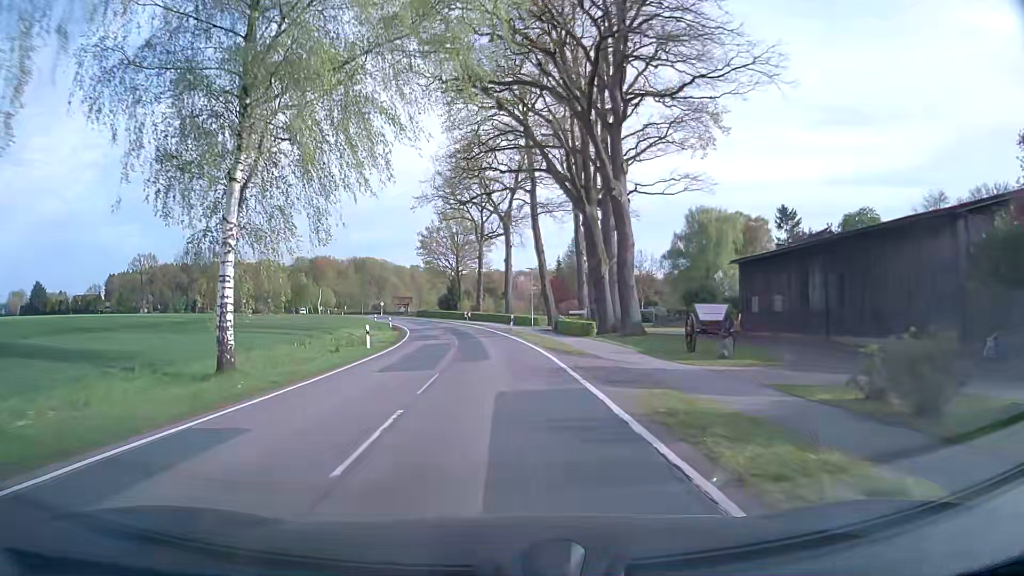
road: secondary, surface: asphalt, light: Day
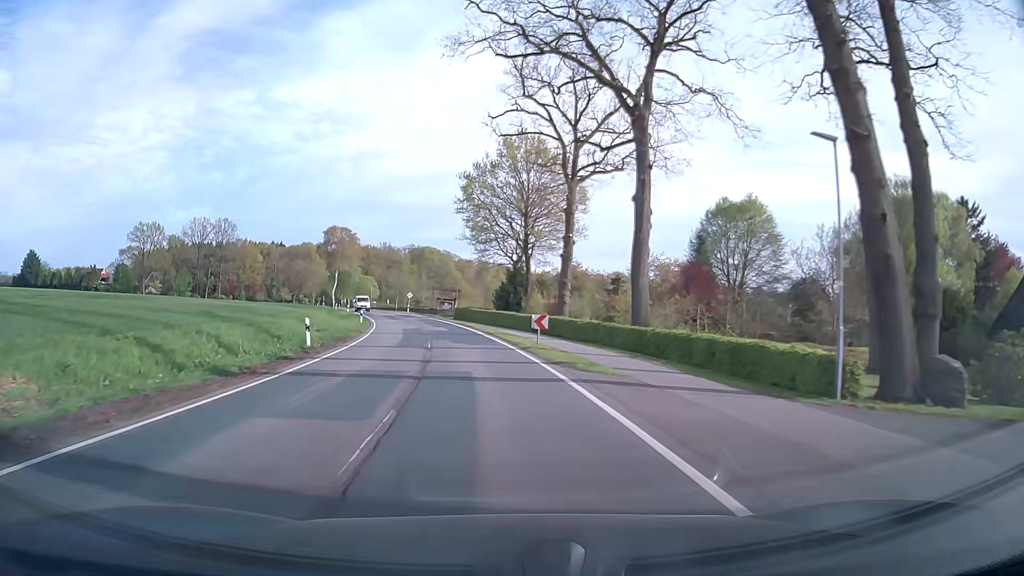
(-2.6, +46.4) m; -6°
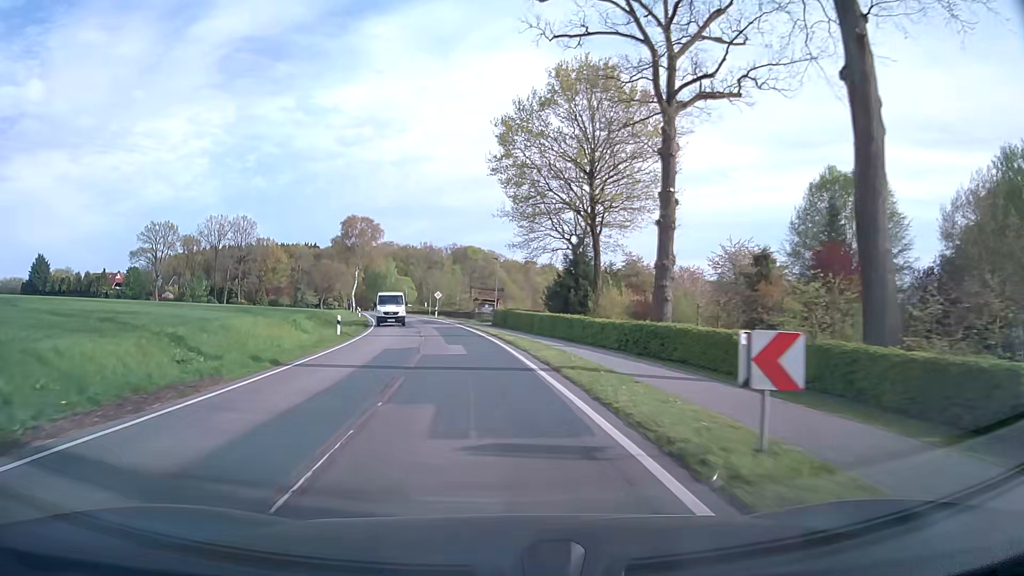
(-0.5, +19.0) m; -3°
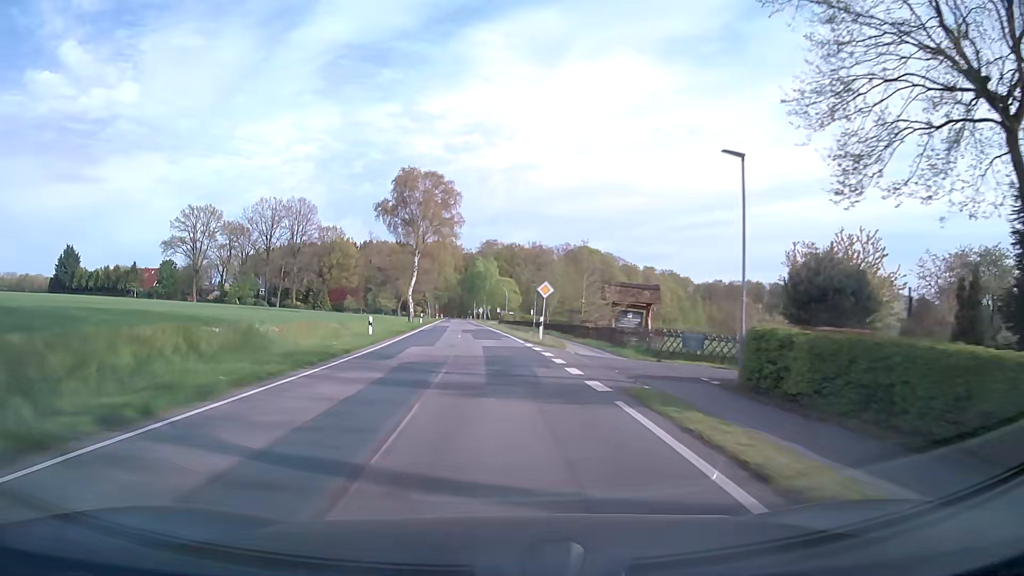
(-3.5, +38.2) m; -10°
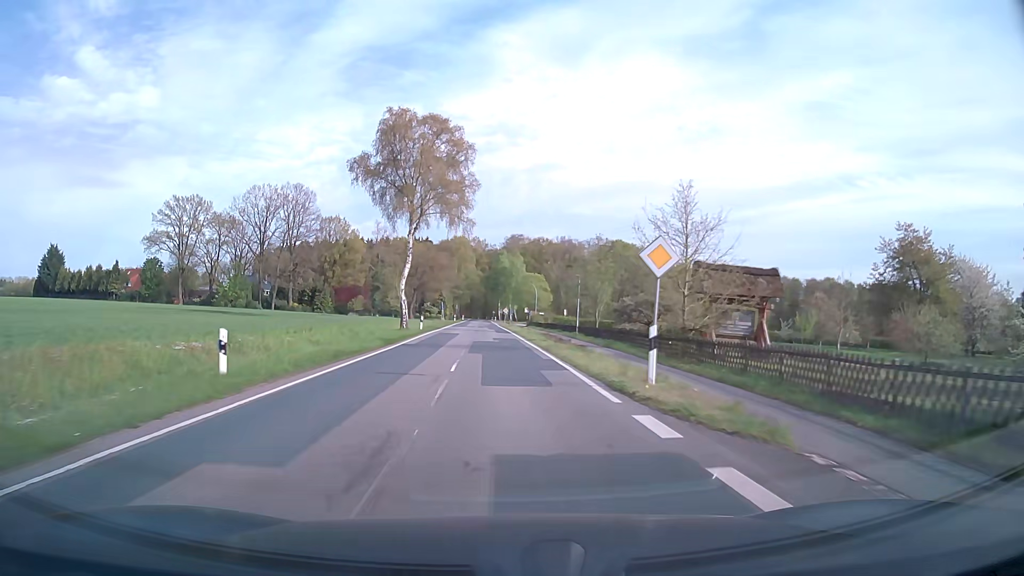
(-0.3, +19.4) m; -2°
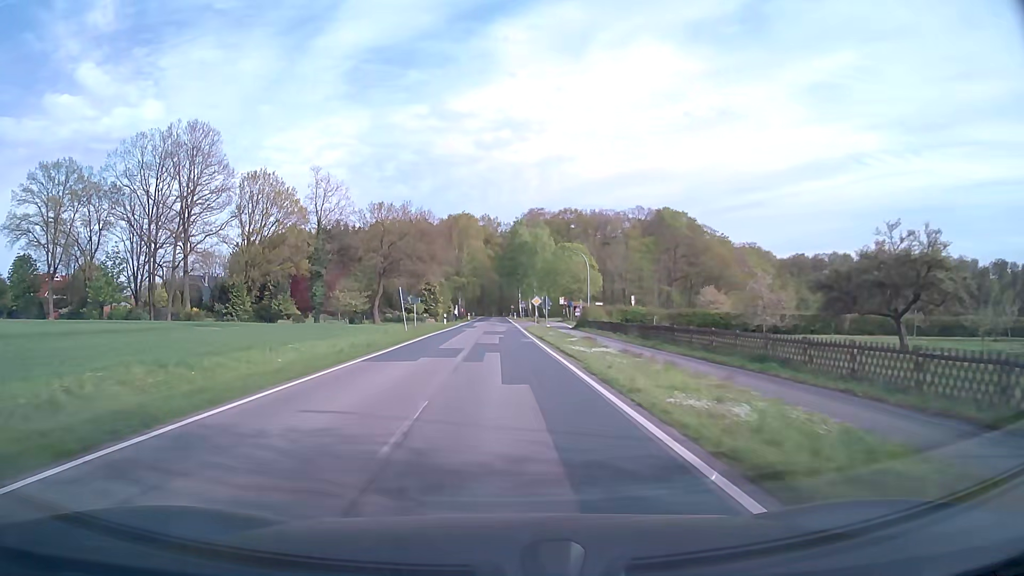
(-0.8, +49.6) m; -1°
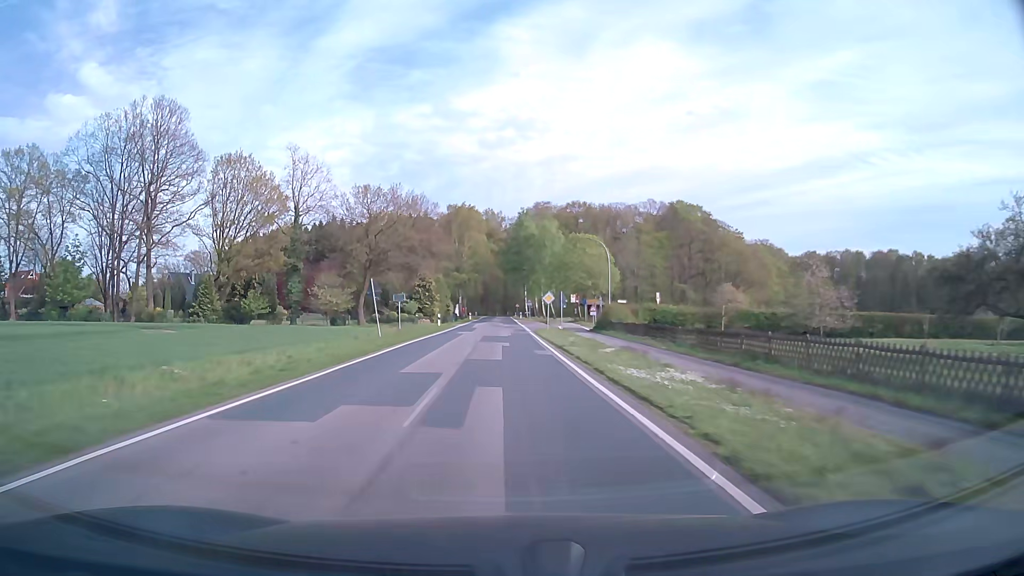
(0.0, +10.1) m; 0°
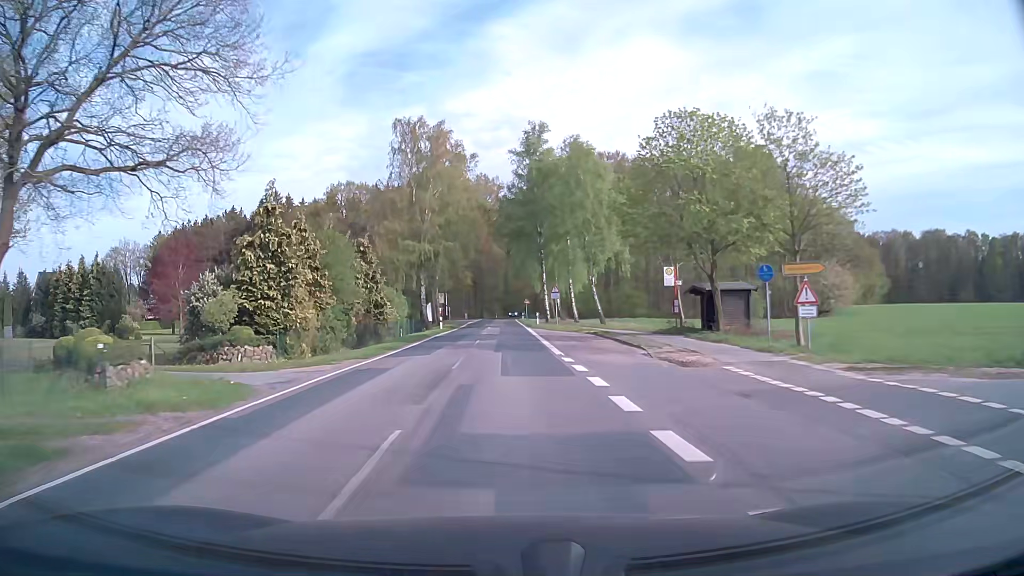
(-0.2, +50.3) m; 0°
(0, +10) (0, +20) (0, +30) (0, +40) (0, +50) (0, +60) (0, +70) (0, +80) (0, +90) (0, +100) m
